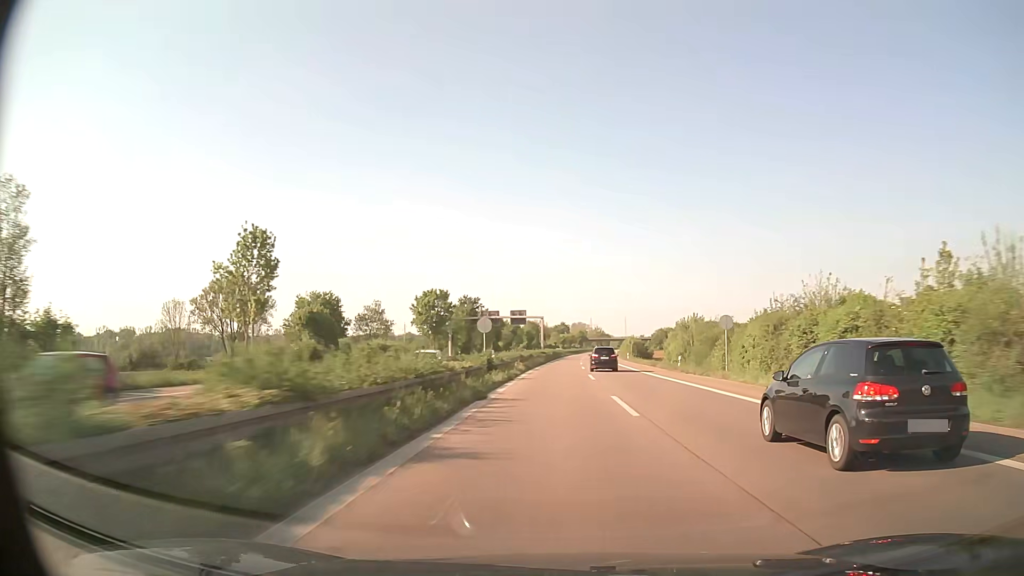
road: trunk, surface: asphalt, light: Day
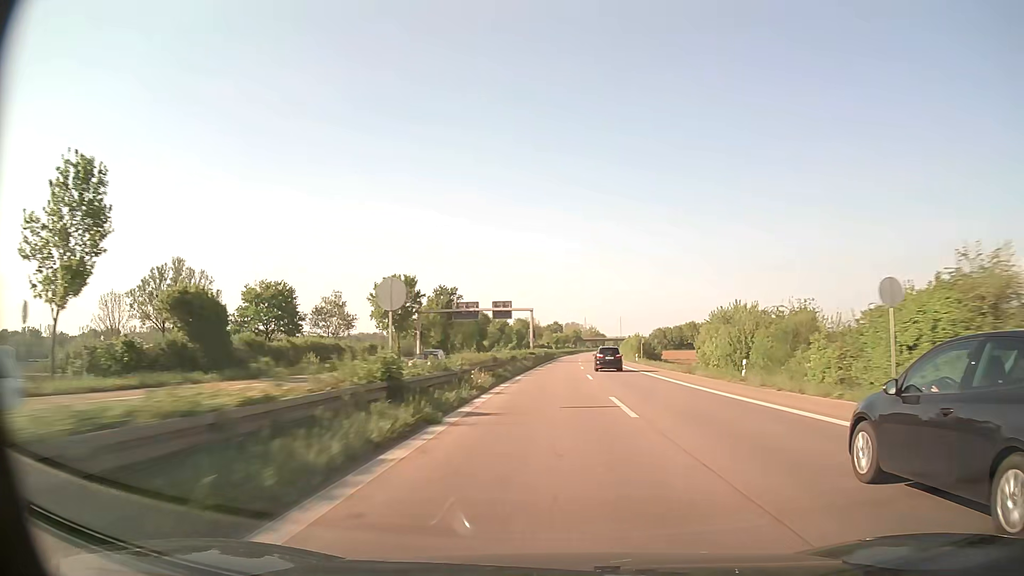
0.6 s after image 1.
(+0.1, +18.3) m; +1°
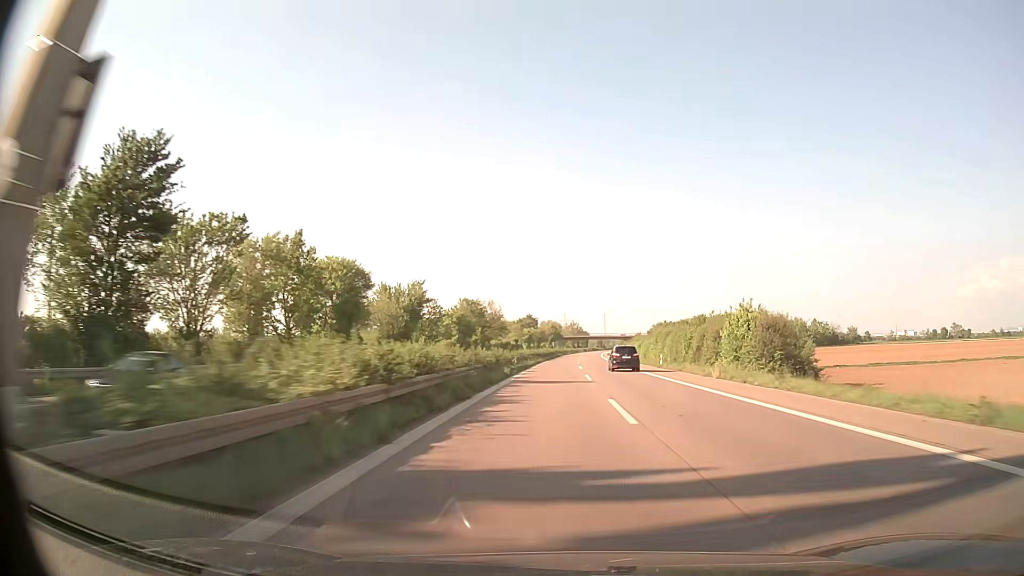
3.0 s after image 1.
(+1.5, +74.4) m; +2°
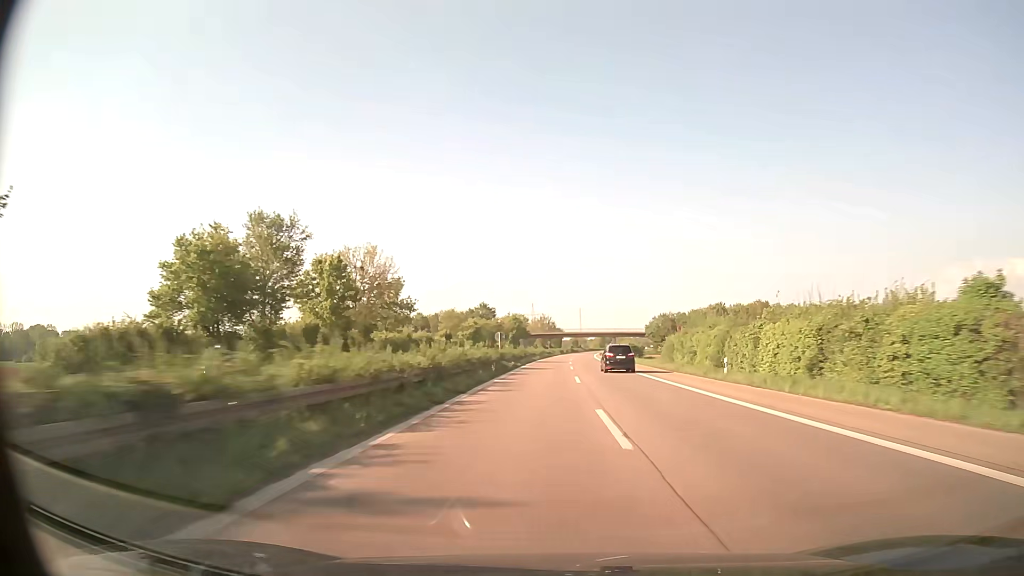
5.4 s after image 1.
(+1.8, +75.5) m; +3°
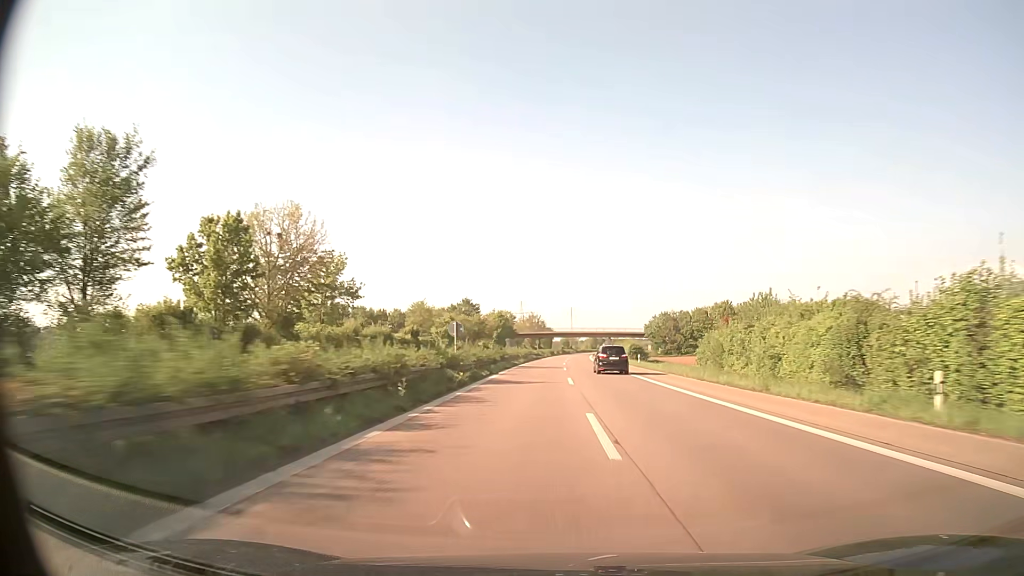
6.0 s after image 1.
(+0.1, +18.8) m; +1°
(0, +10) (0, +20) (0, +30) (+1, +40) (+1, +50) (+2, +60) (+2, +70) (+2, +80) (+3, +90) (+4, +100) m
